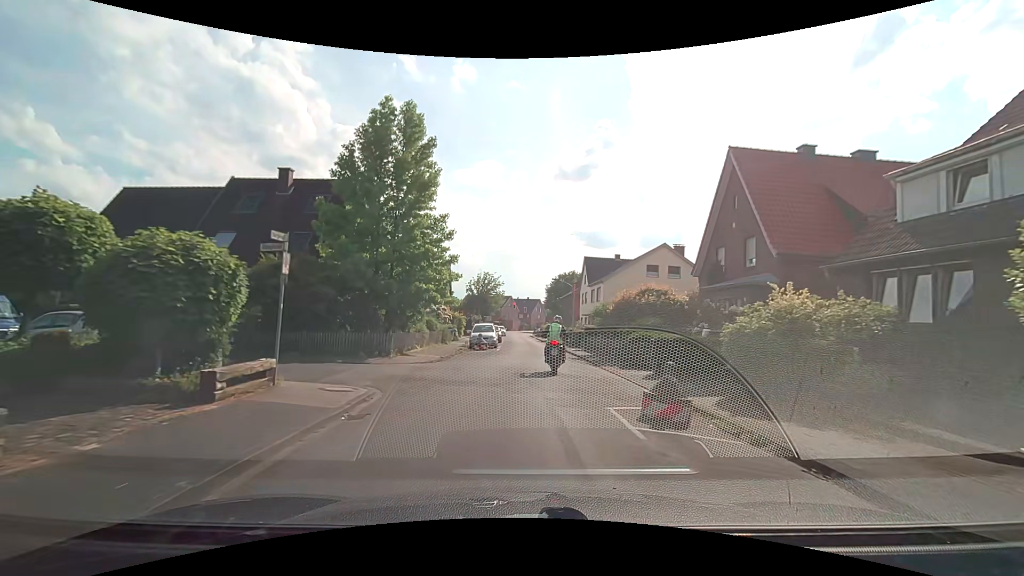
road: residential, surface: asphalt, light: Day
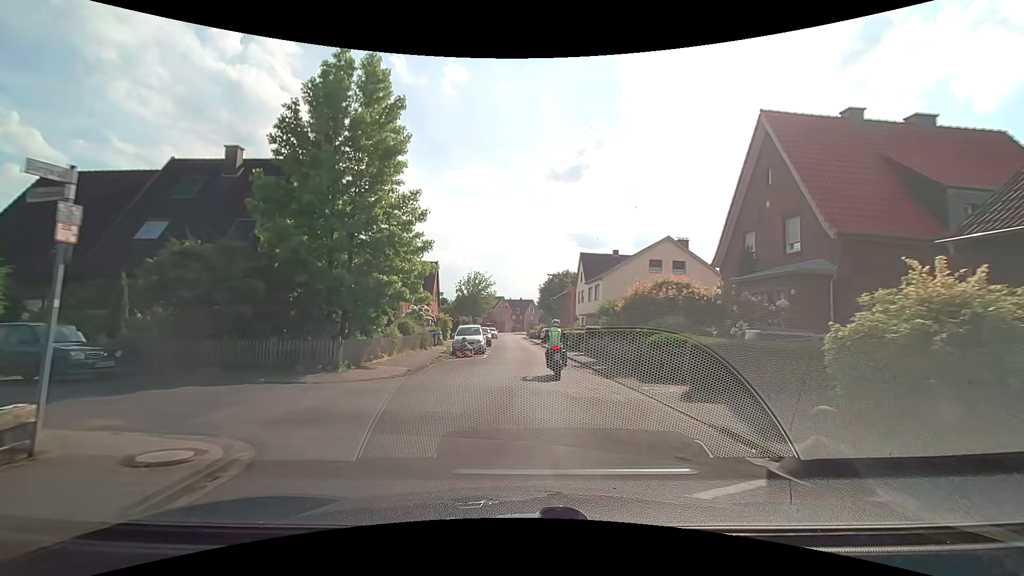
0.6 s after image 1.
(0.0, +4.4) m; +1°
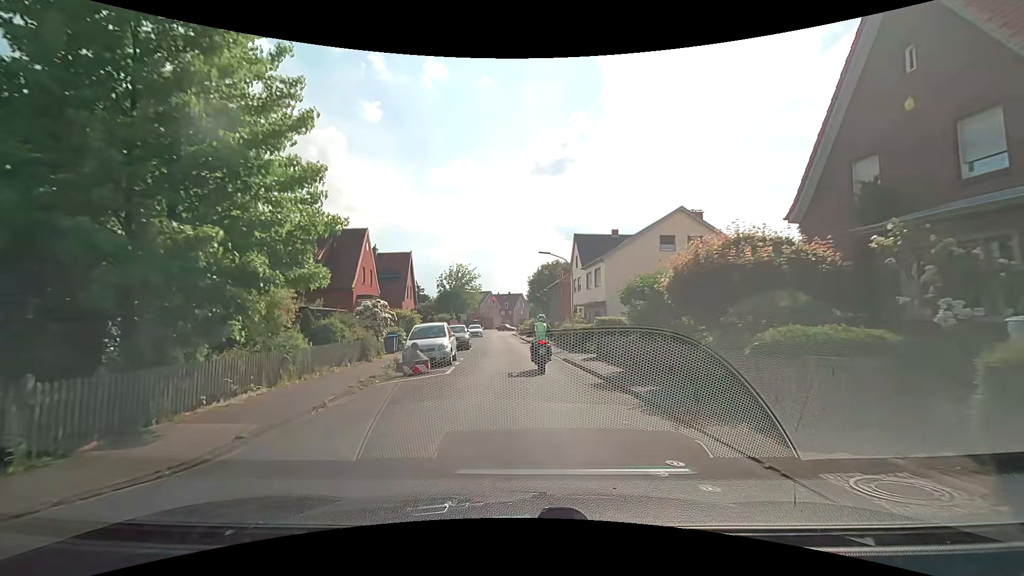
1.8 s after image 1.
(0.0, +8.5) m; +1°
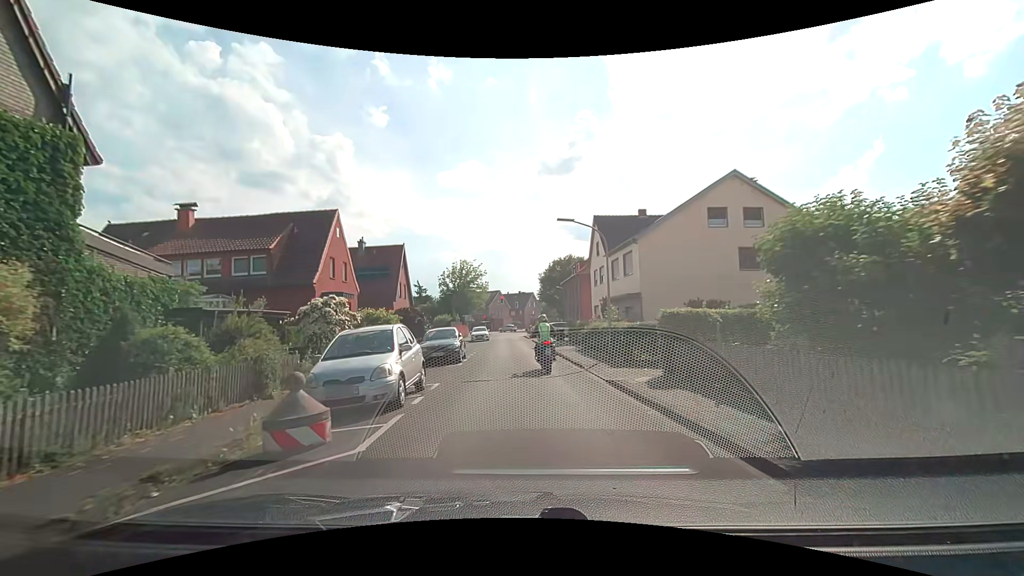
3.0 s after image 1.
(0.0, +8.5) m; -1°
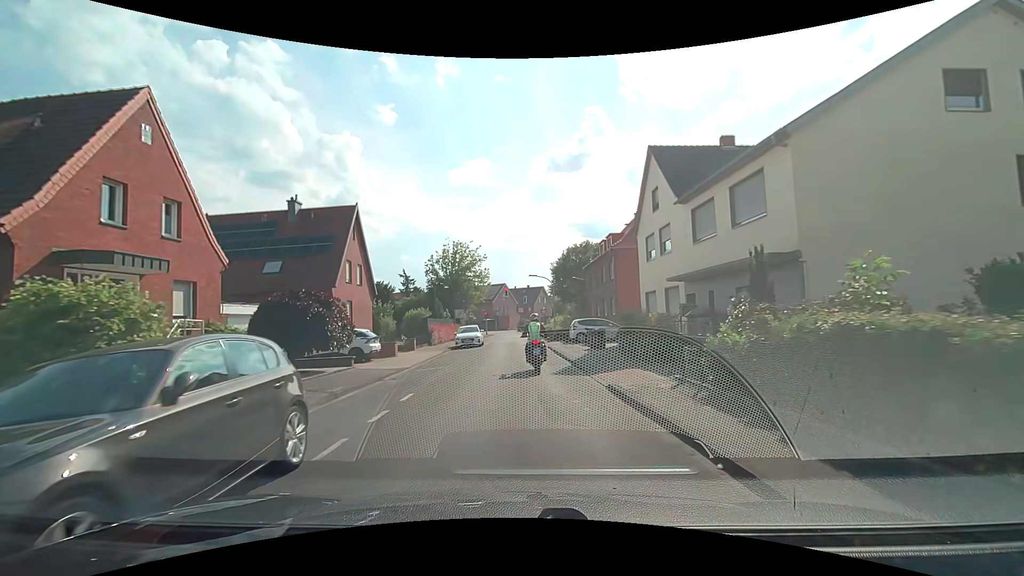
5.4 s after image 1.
(-0.2, +17.2) m; -1°
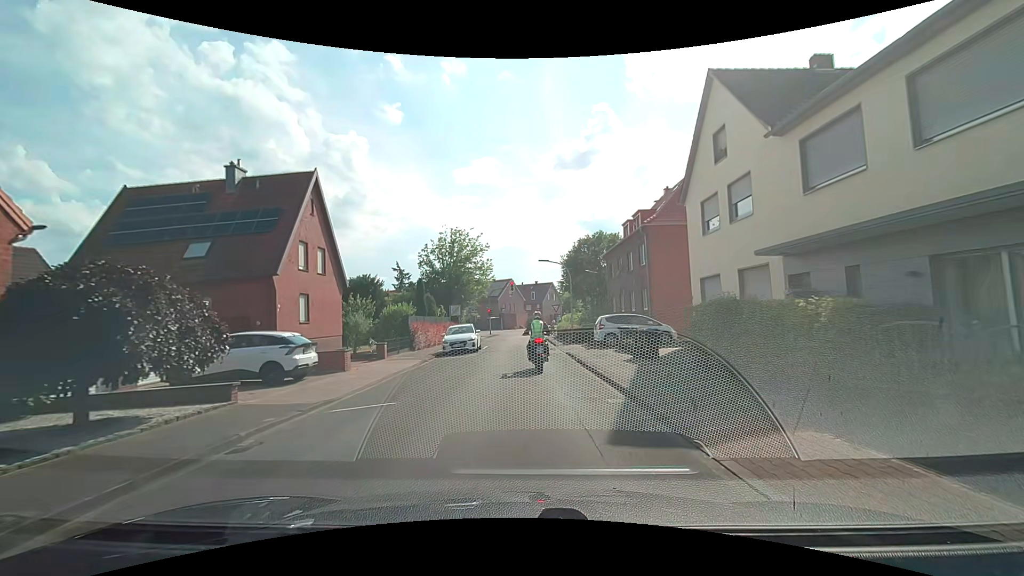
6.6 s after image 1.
(0.0, +8.2) m; -1°
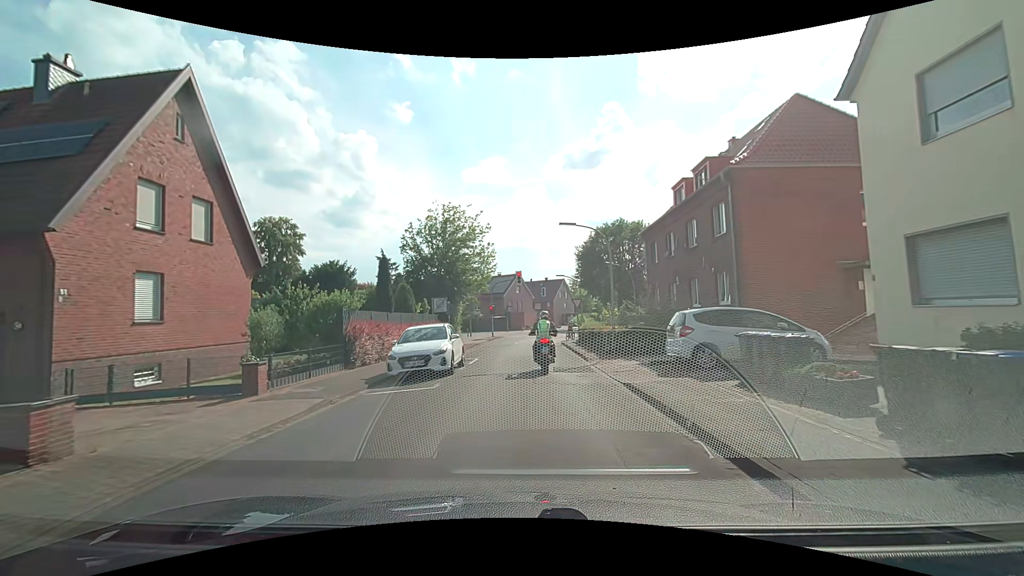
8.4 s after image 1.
(0.0, +11.3) m; 0°
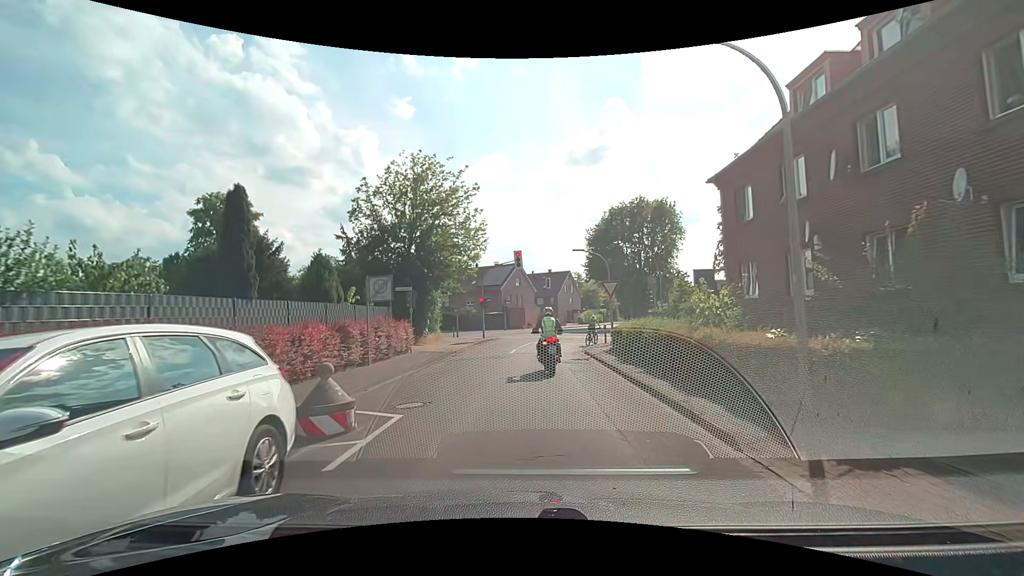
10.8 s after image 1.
(-0.1, +12.7) m; +1°
